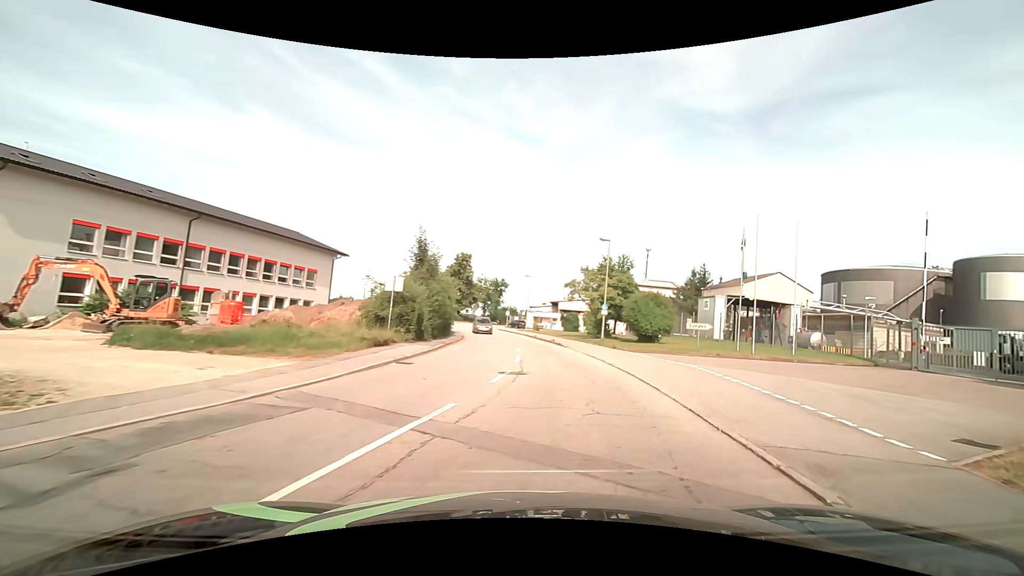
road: residential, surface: asphalt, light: Day
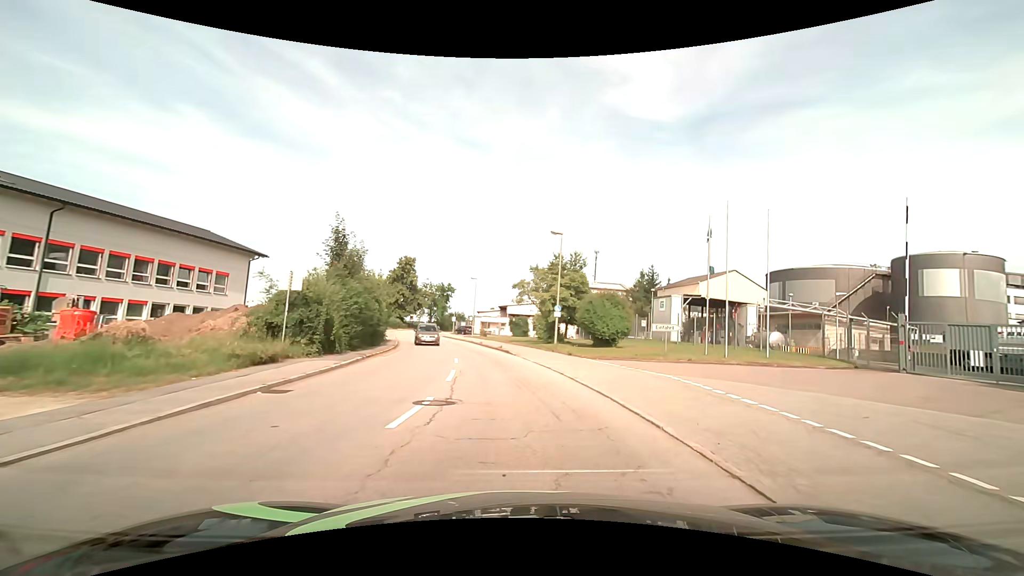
(+0.3, +4.6) m; +6°
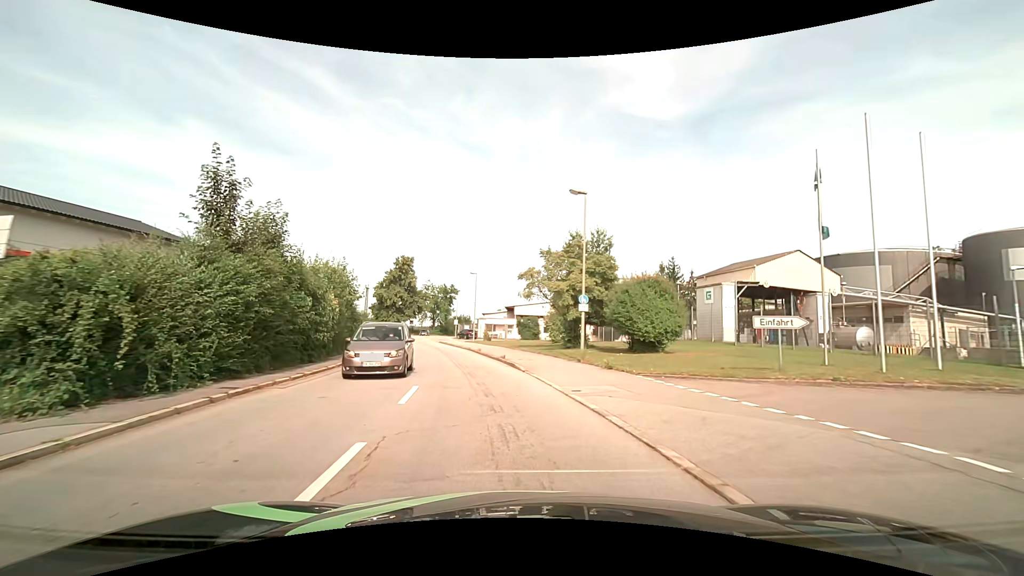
(-0.1, +10.1) m; -1°
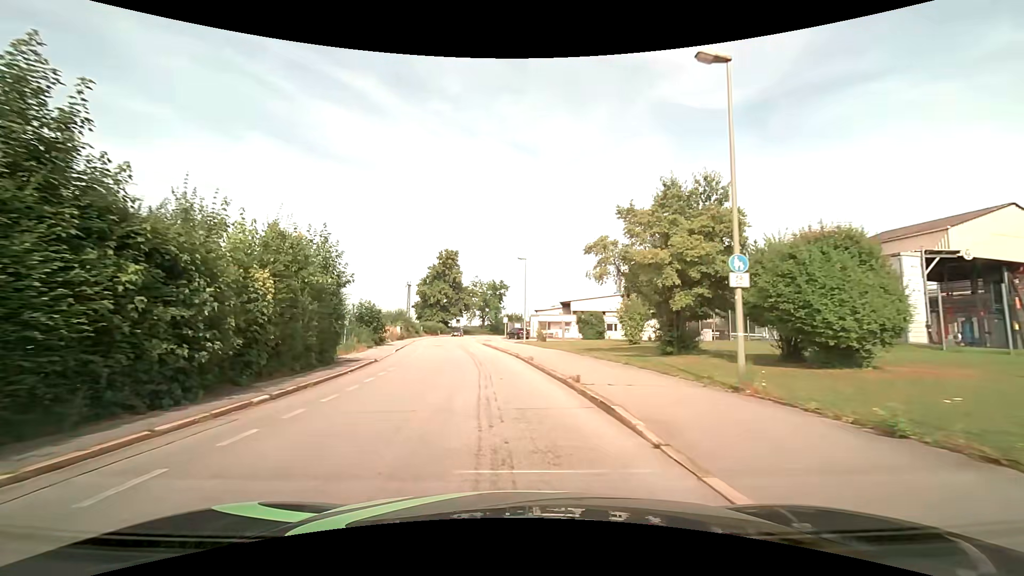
(-0.6, +11.2) m; -6°
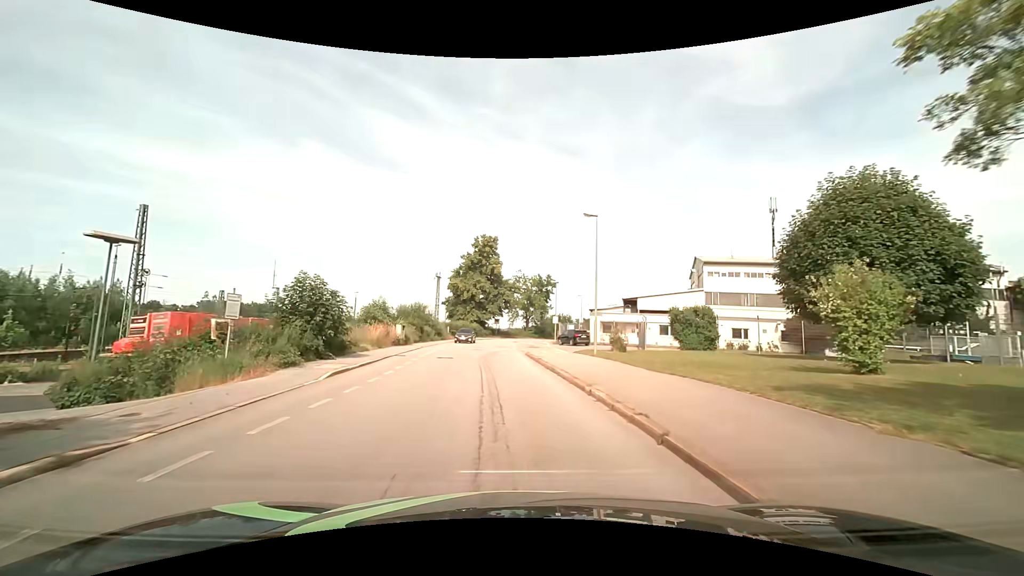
(-1.1, +18.1) m; -6°
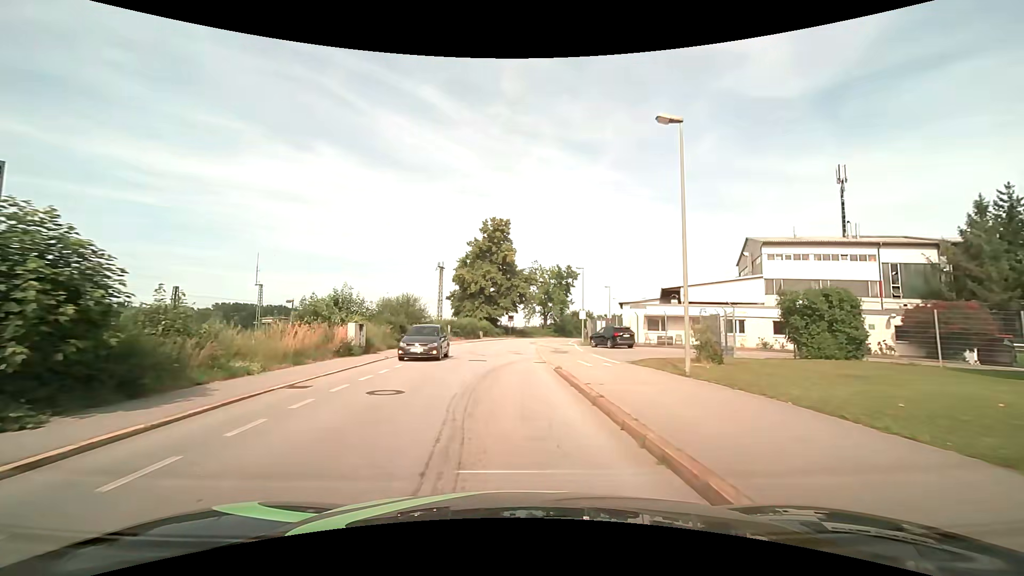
(0.0, +12.6) m; -1°
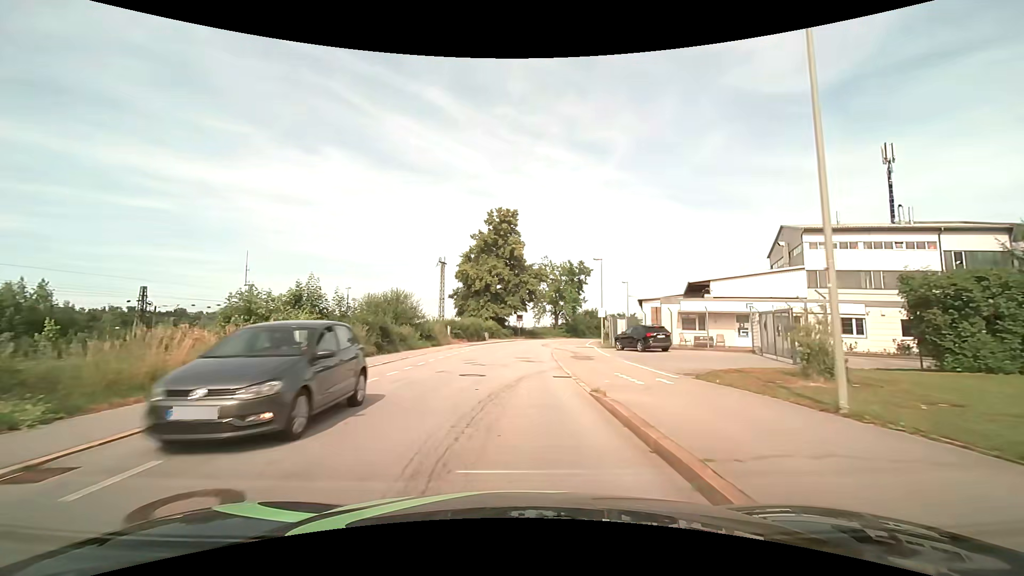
(-0.1, +6.5) m; -1°
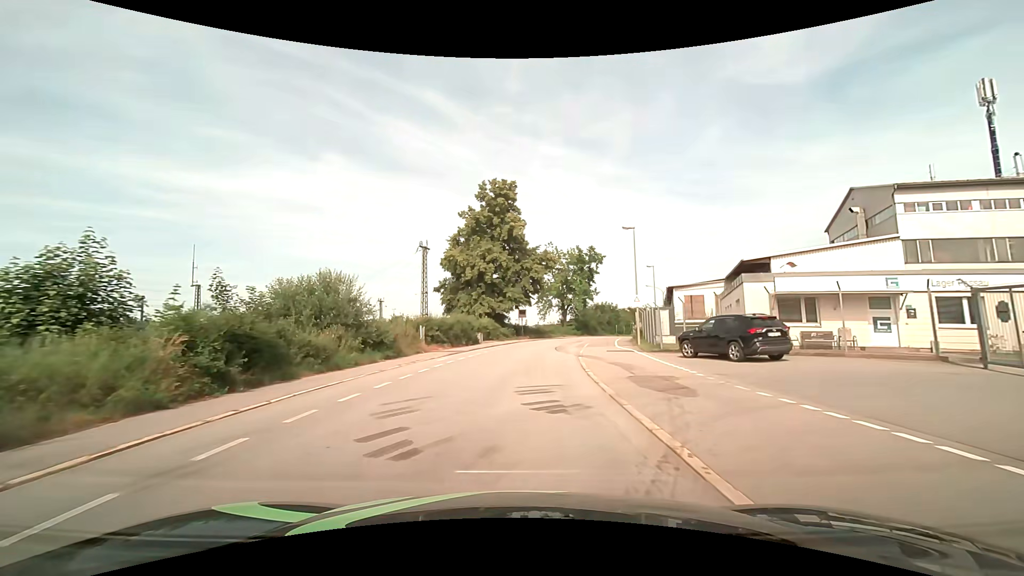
(0.0, +12.9) m; 0°
(0, +10) (0, +20) (+1, +30) (+3, +40) (+5, +50) (+8, +59) (+11, +69) (+14, +78) (+18, +87) (+22, +97) m
